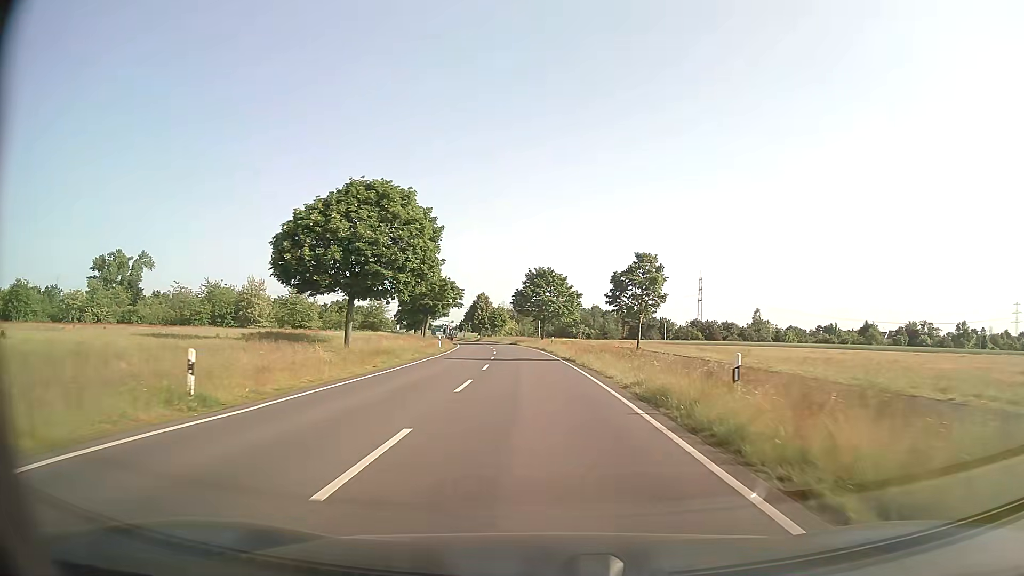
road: secondary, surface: asphalt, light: Day
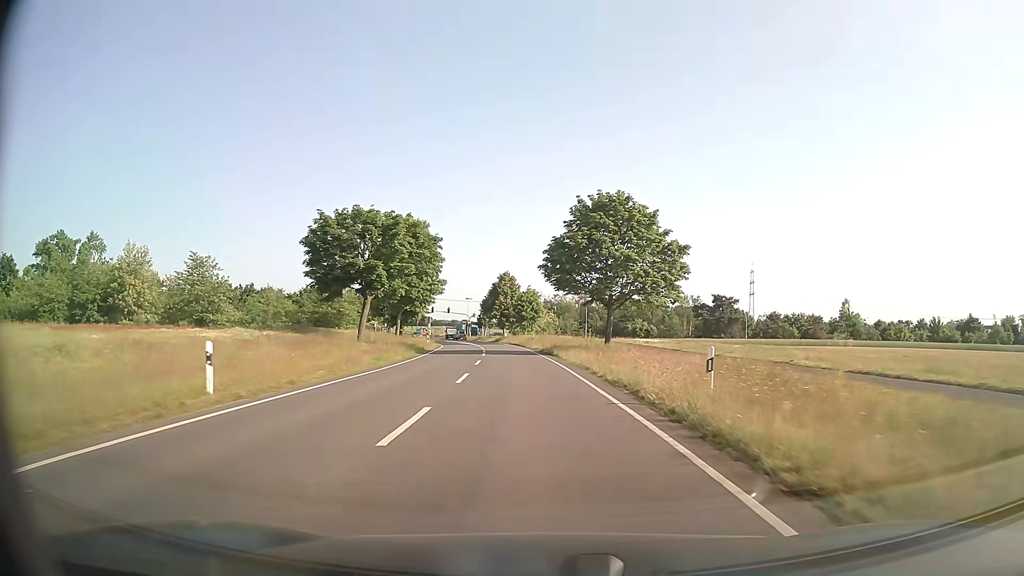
(-1.4, +45.7) m; -3°
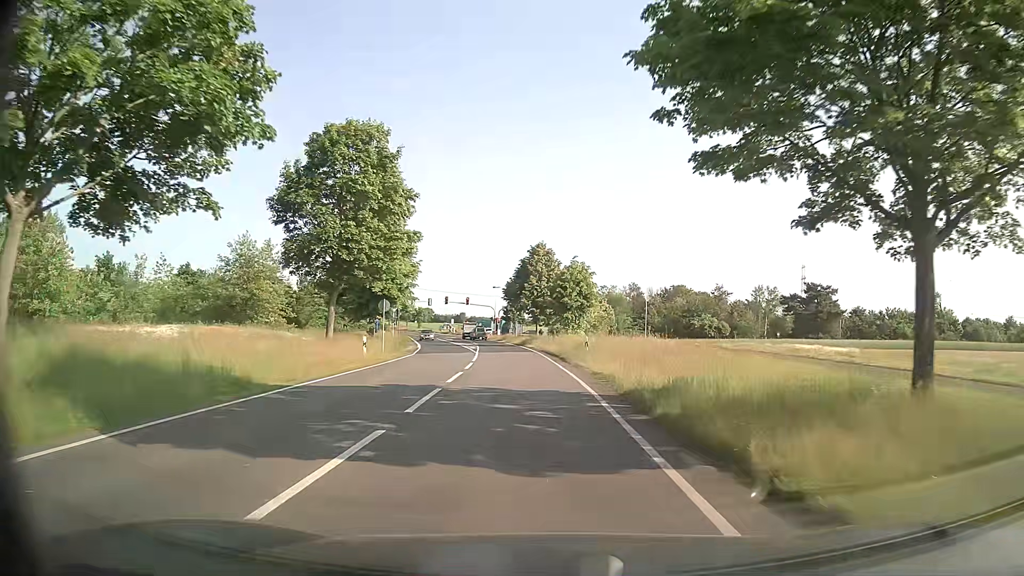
(-0.9, +32.5) m; -3°
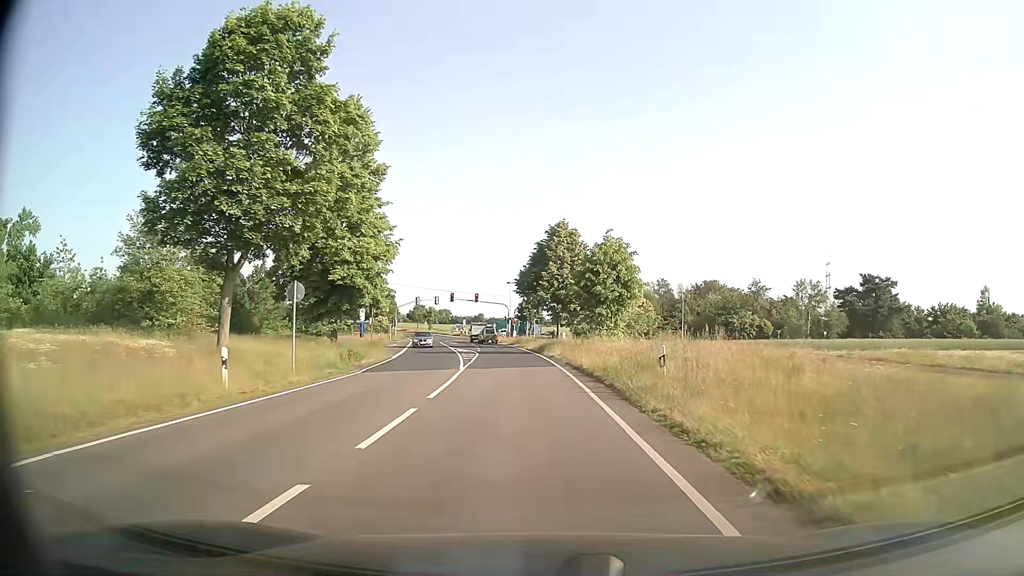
(-0.3, +14.9) m; -2°
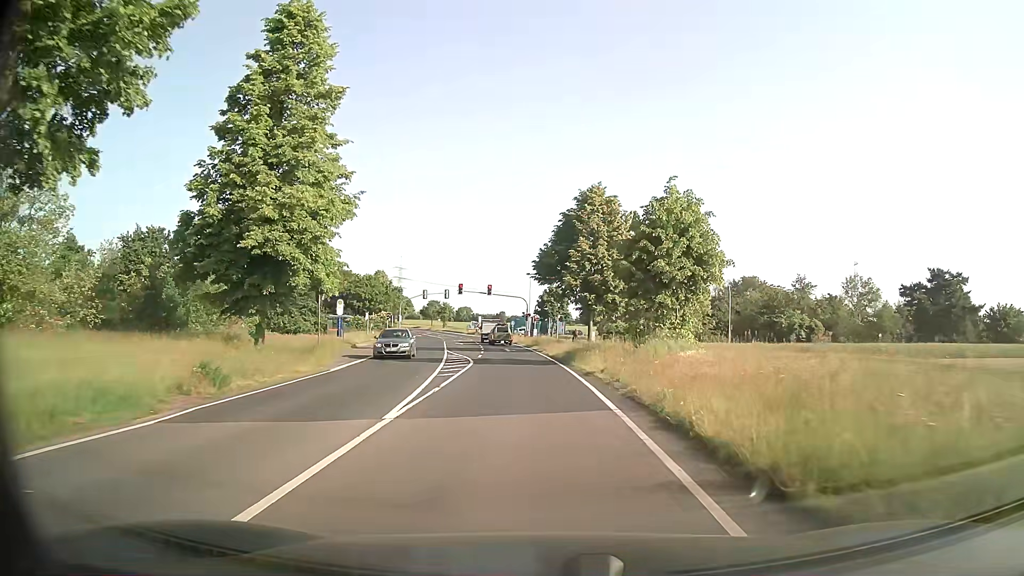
(-0.3, +14.1) m; -2°
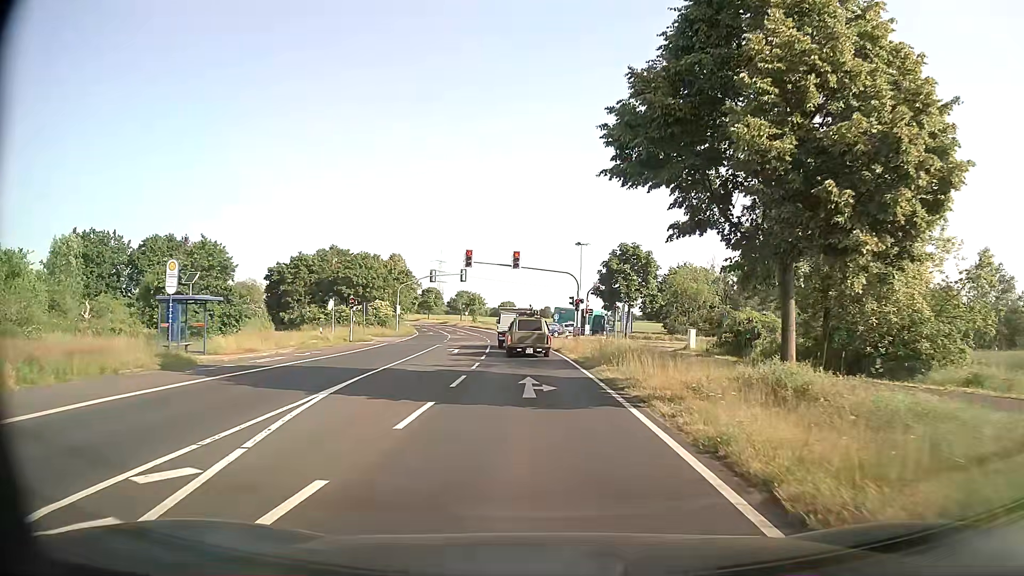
(-0.9, +29.6) m; -3°
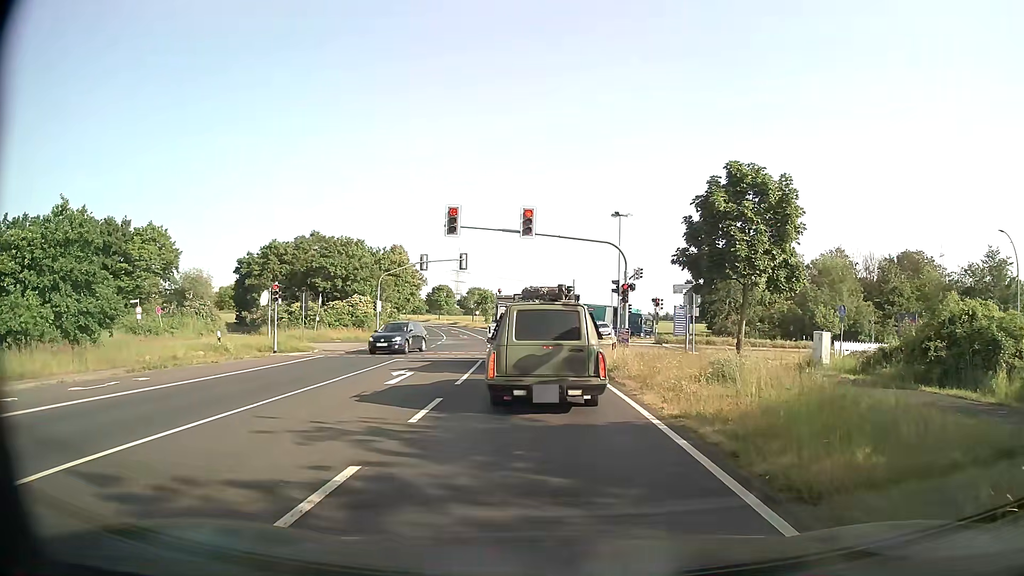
(-0.5, +16.7) m; 0°
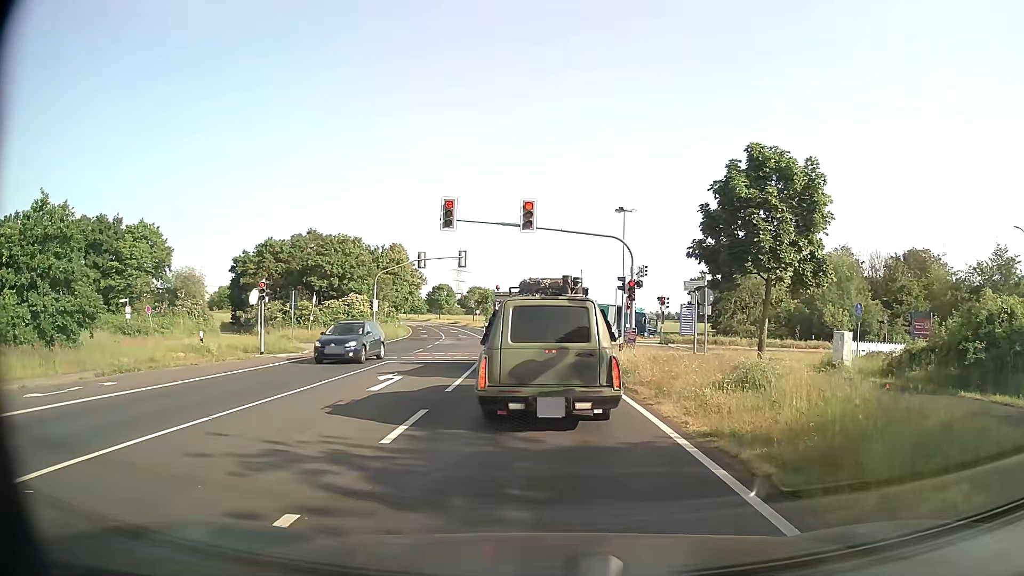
(-0.1, +1.6) m; -2°
(0, +10) (0, +20) (-1, +30) (-1, +40) (-2, +50) (-4, +60) (-5, +70) (-7, +80) (-8, +89) (-11, +99) m
